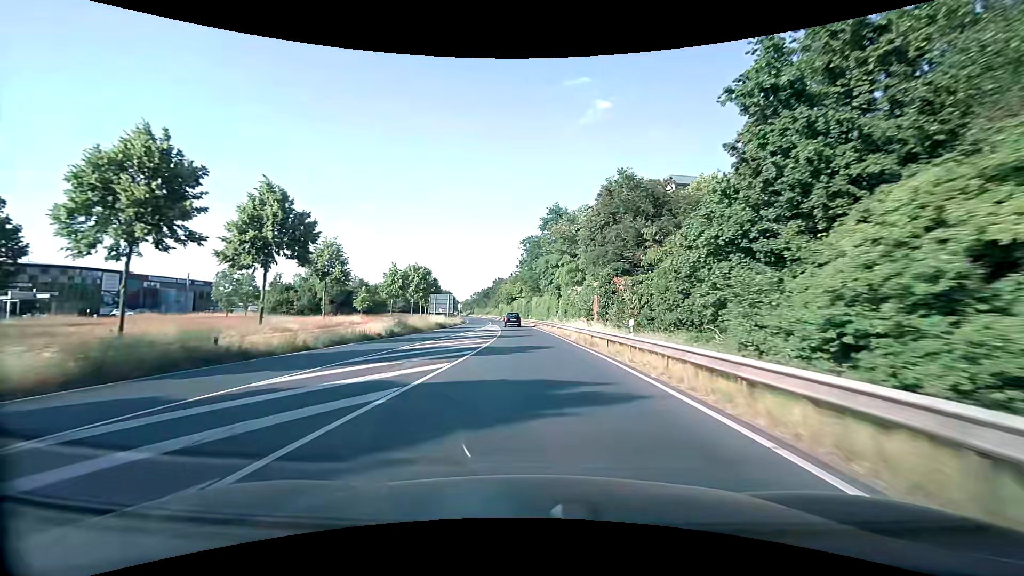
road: primary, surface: asphalt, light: Day
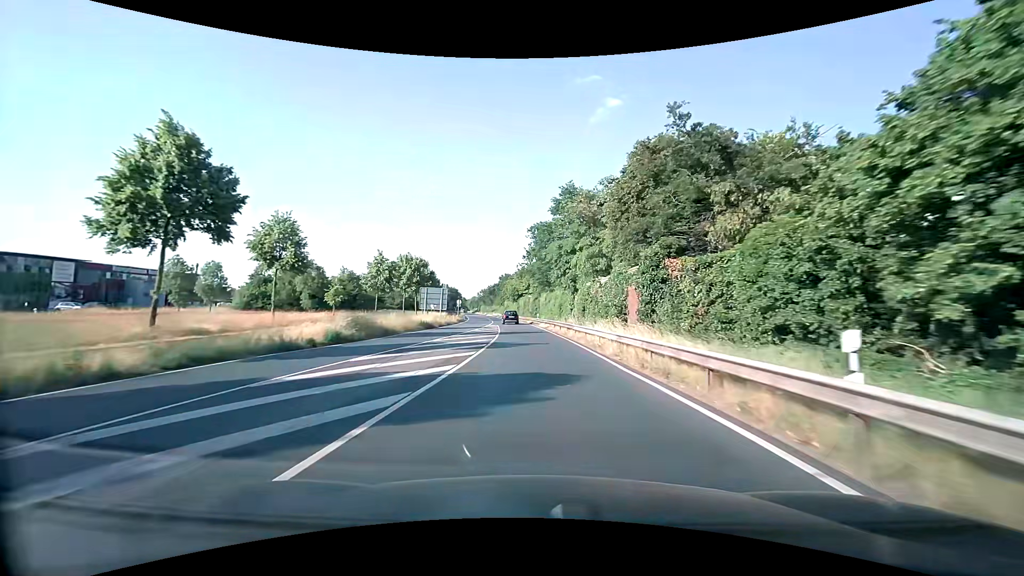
(-0.1, +10.7) m; -1°
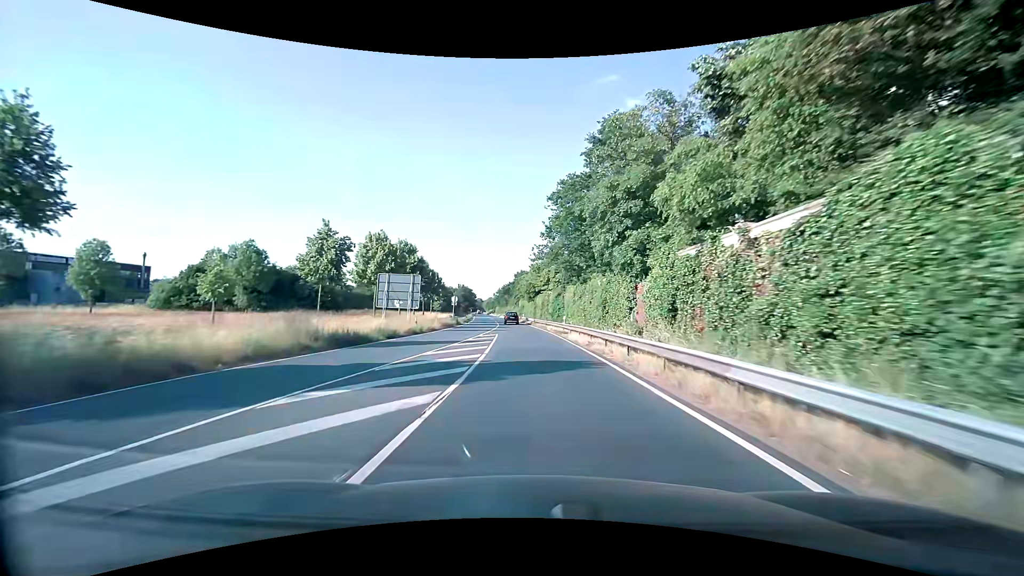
(-0.3, +21.5) m; -2°
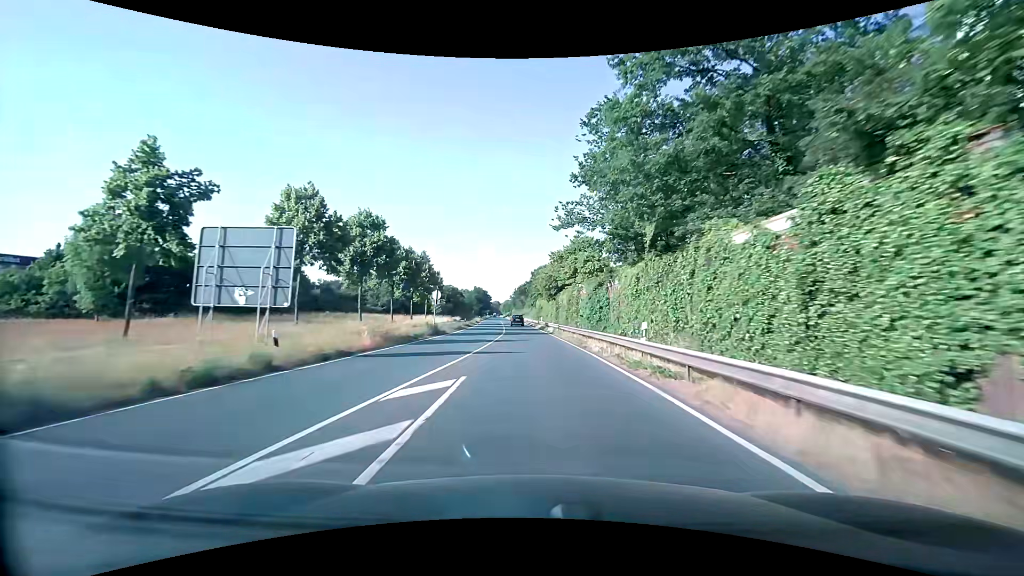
(-0.5, +21.5) m; -2°
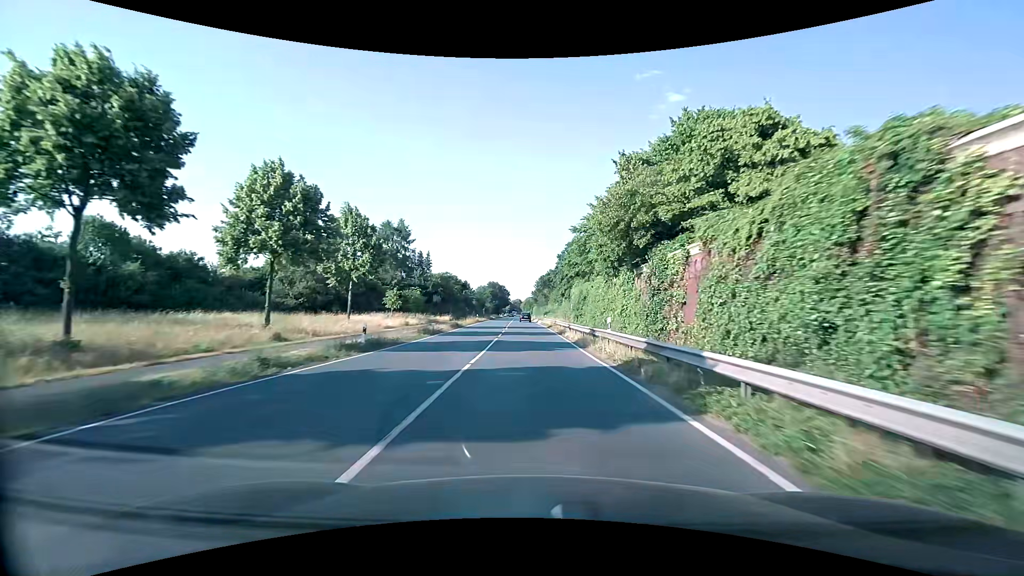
(-1.1, +43.0) m; -3°
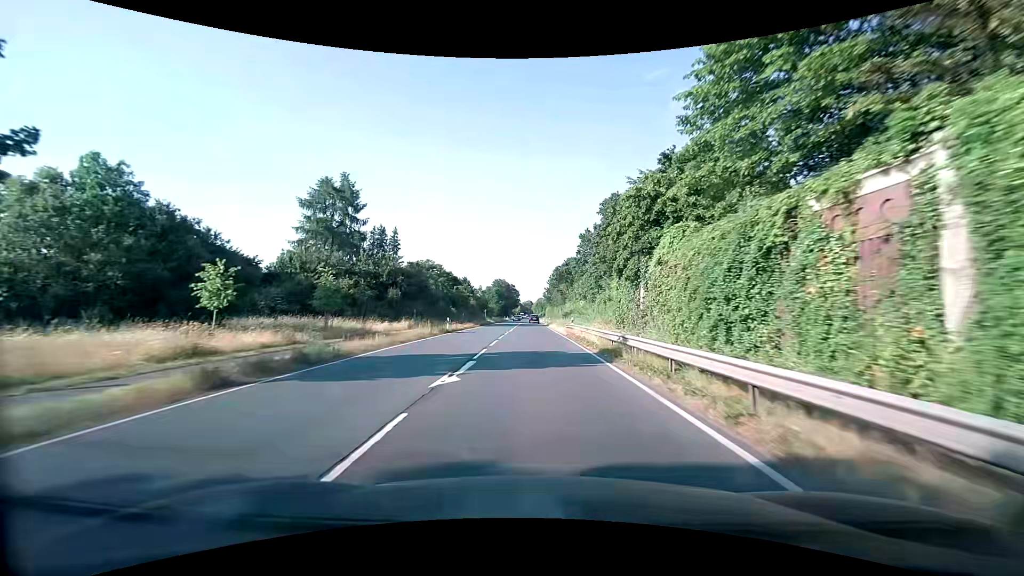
(-0.4, +32.3) m; -1°
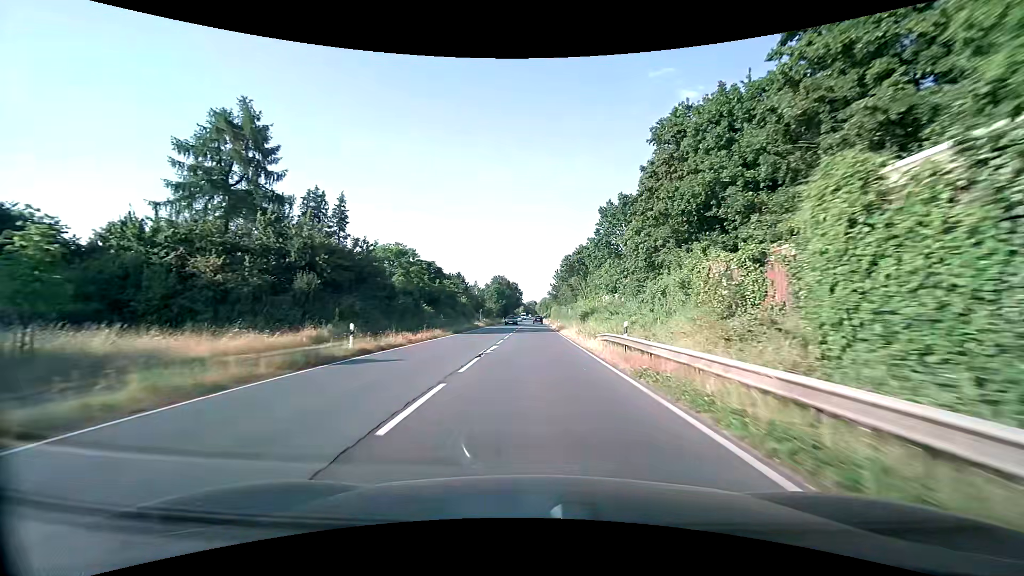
(-0.1, +21.5) m; 0°
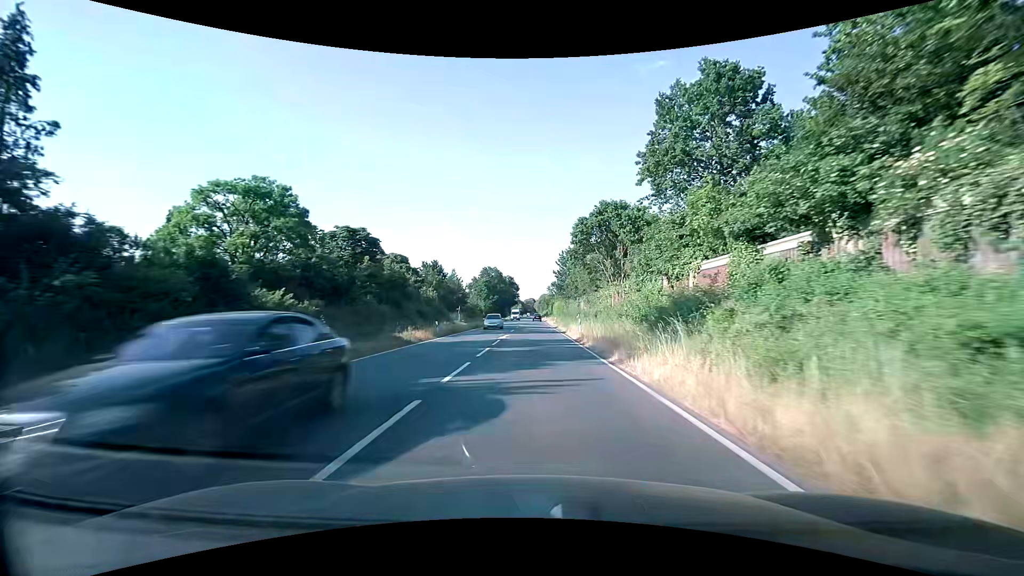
(-0.1, +32.3) m; 0°
(0, +10) (0, +20) (0, +30) (0, +40) (0, +50) (0, +60) (0, +70) (0, +80) (0, +90) (0, +100) m
